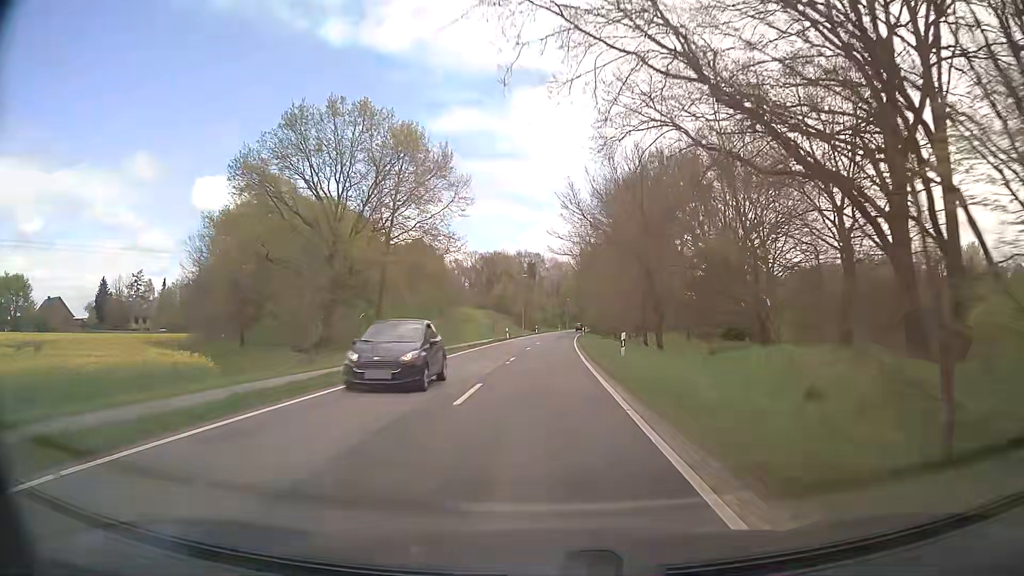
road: tertiary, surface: asphalt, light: Day
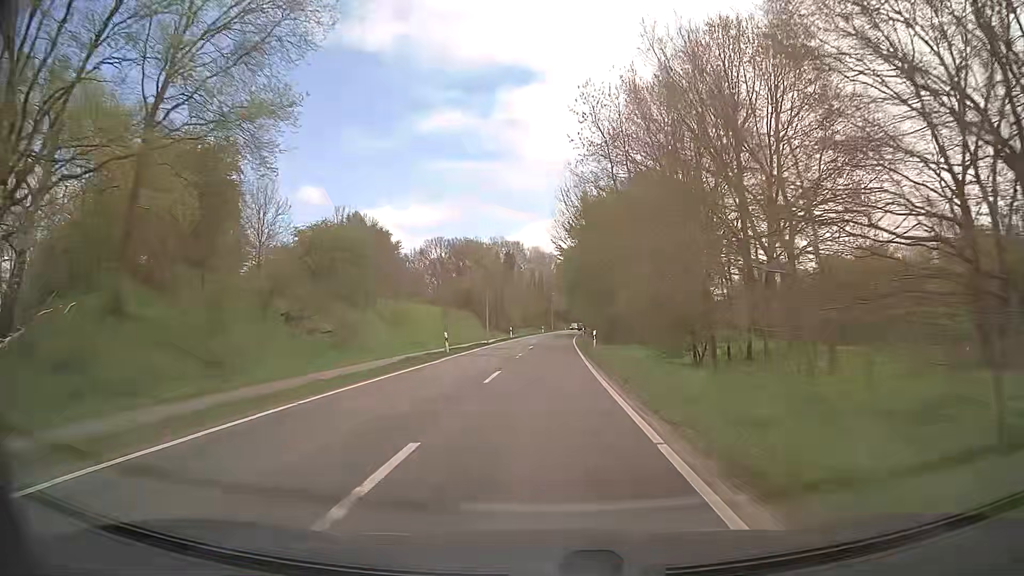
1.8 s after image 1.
(+0.3, +32.0) m; +1°
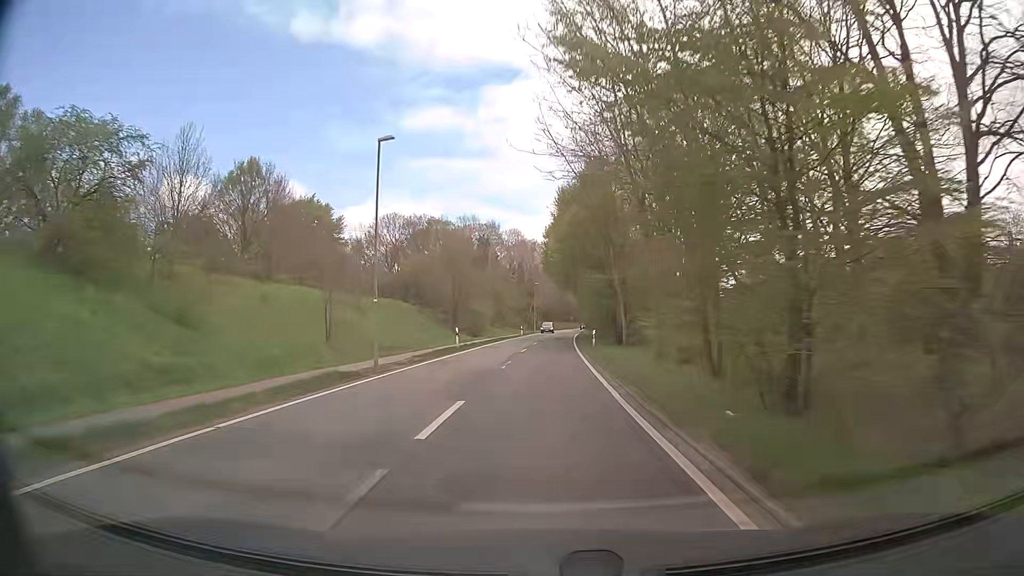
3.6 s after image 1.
(+0.4, +32.2) m; +2°
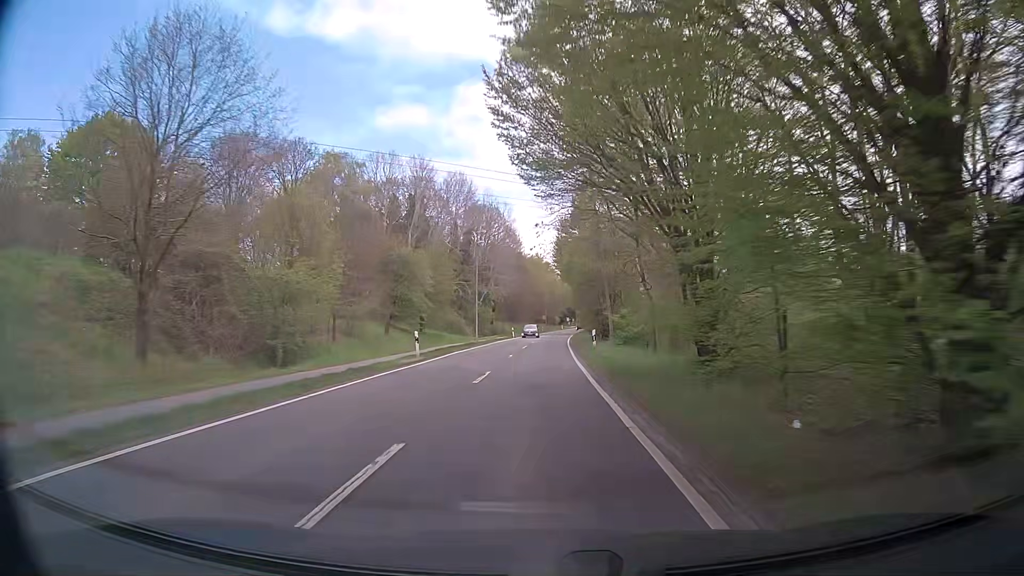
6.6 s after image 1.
(+0.9, +53.7) m; +2°
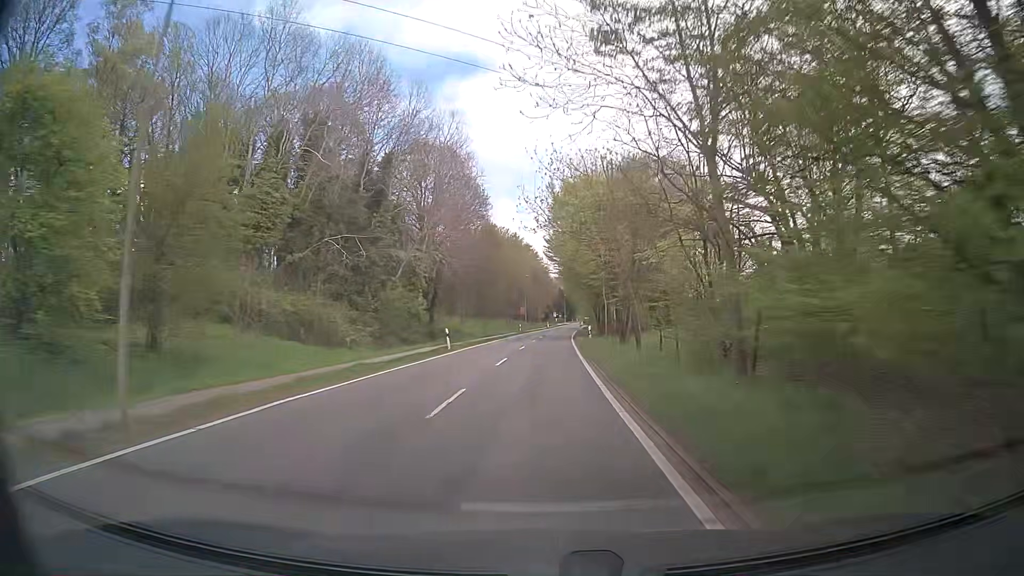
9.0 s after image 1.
(+0.7, +43.0) m; +2°
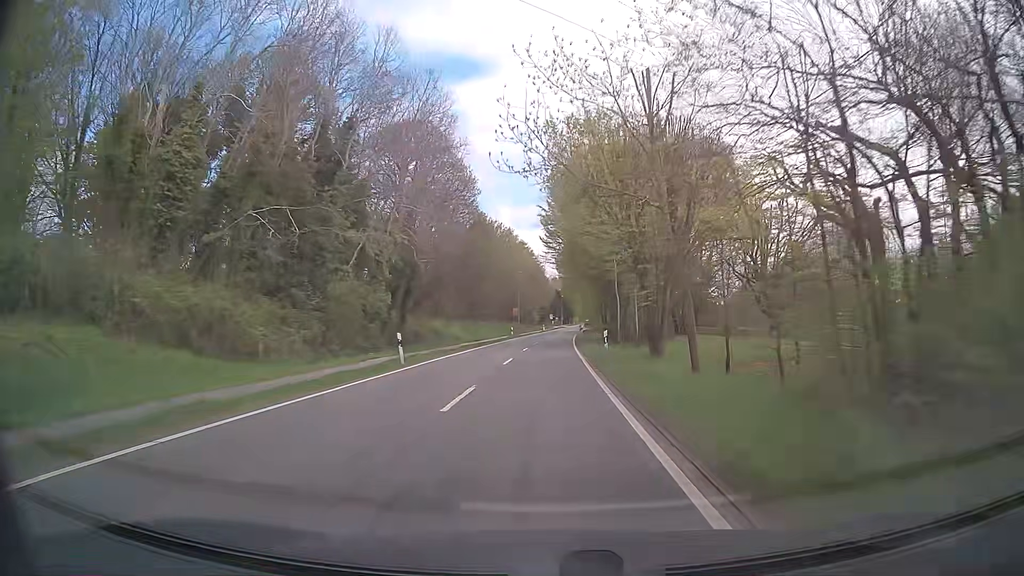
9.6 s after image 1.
(0.0, +10.7) m; 0°
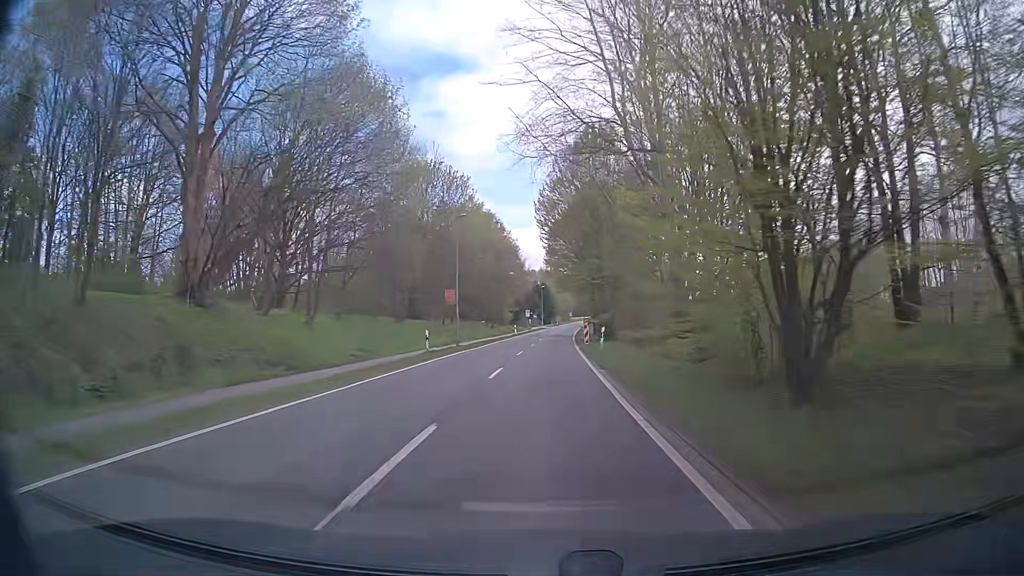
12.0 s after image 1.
(+0.8, +43.0) m; +2°
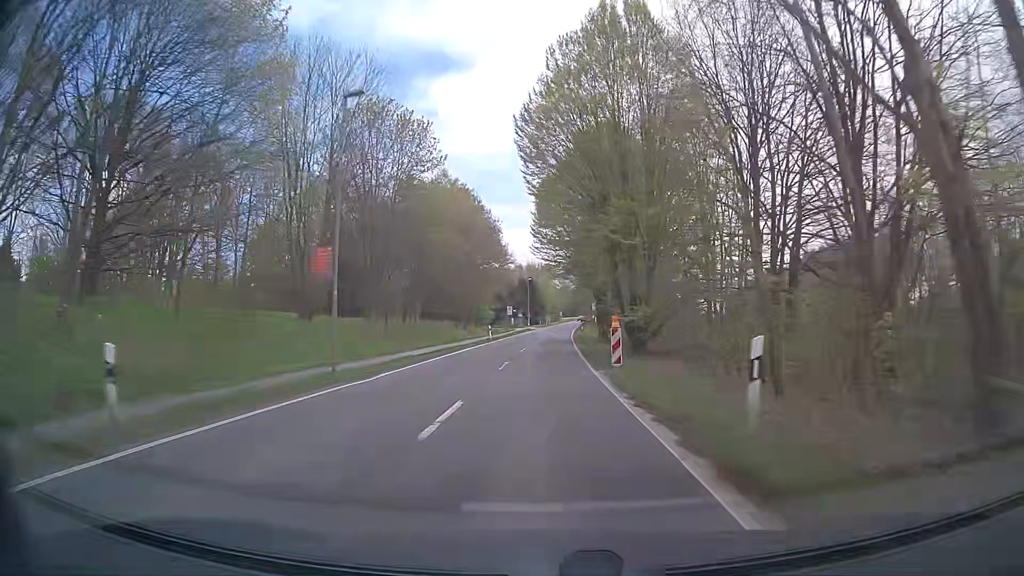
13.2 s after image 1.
(0.0, +21.5) m; +1°
(0, +10) (0, +20) (0, +30) (+1, +40) (+1, +50) (+1, +60) (+2, +70) (+2, +80) (+3, +90) (+4, +100) m
